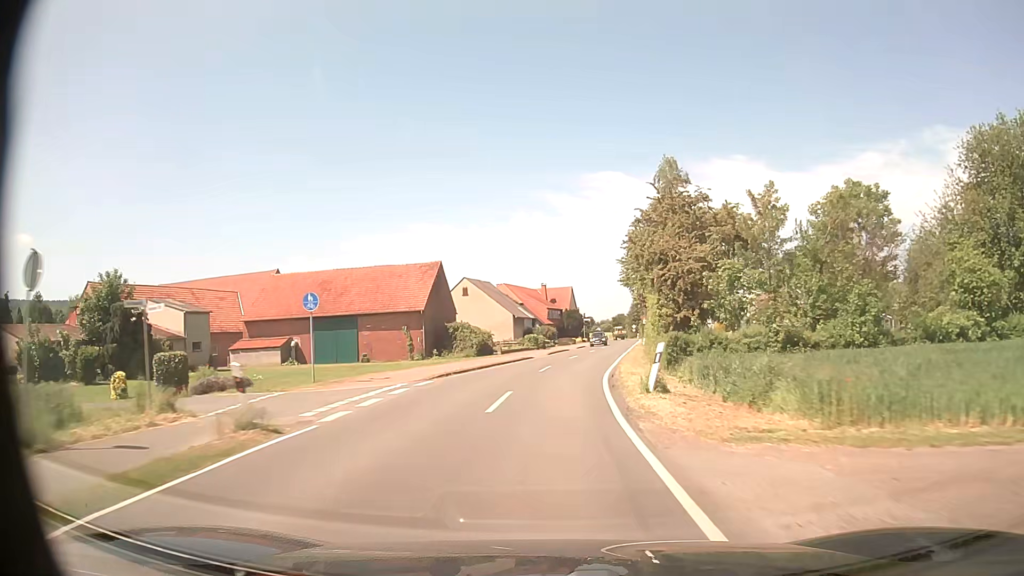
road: tertiary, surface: asphalt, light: Day
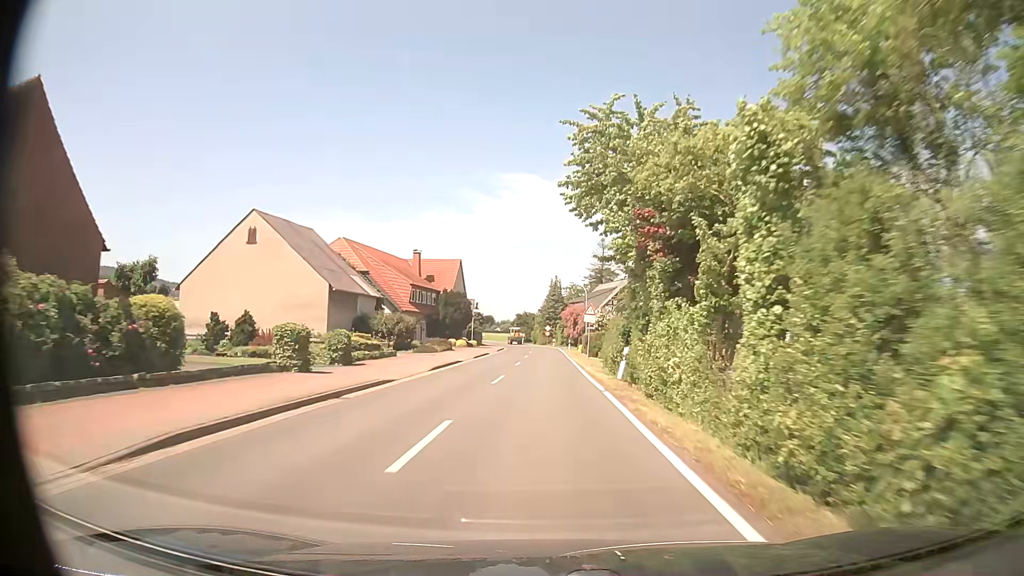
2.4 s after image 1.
(+3.4, +43.1) m; +8°
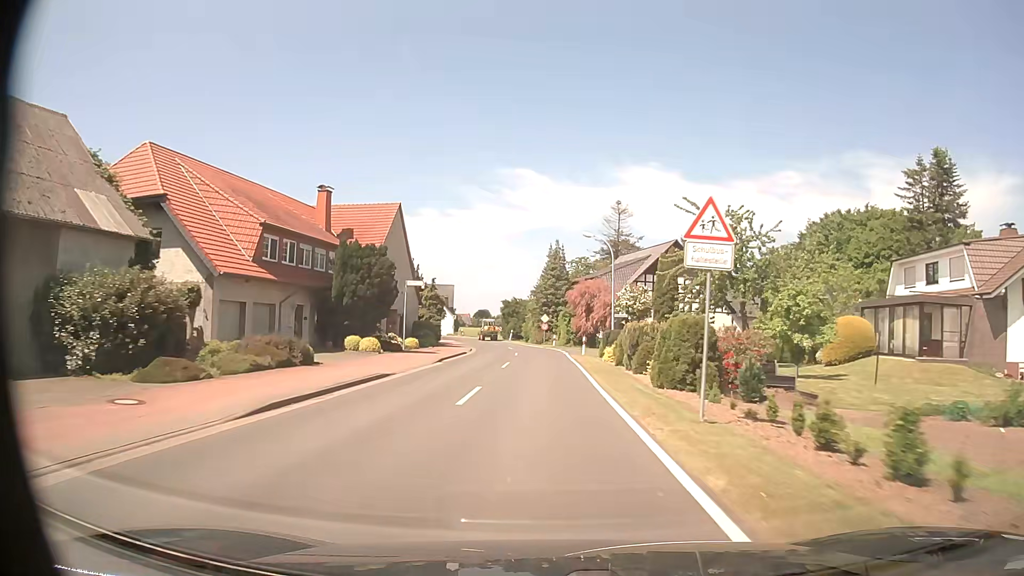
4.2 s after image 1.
(+0.3, +32.4) m; 0°
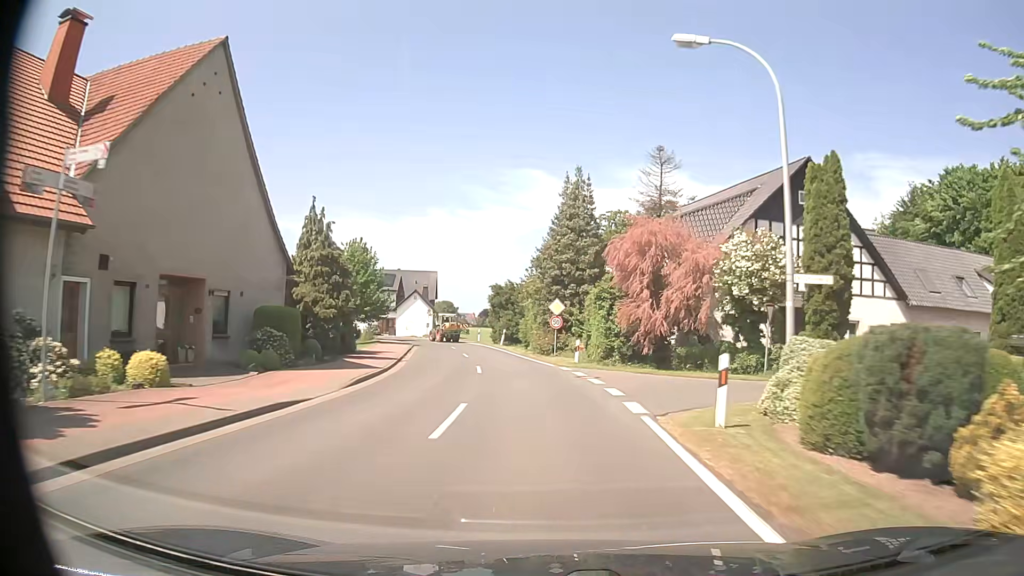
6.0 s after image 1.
(0.0, +29.3) m; 0°
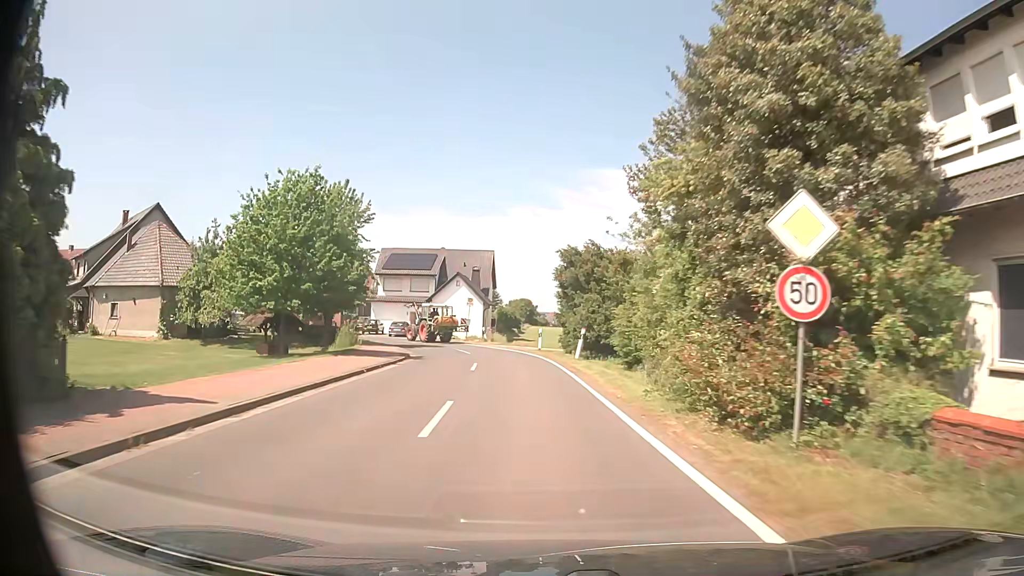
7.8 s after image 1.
(-1.3, +25.7) m; -7°
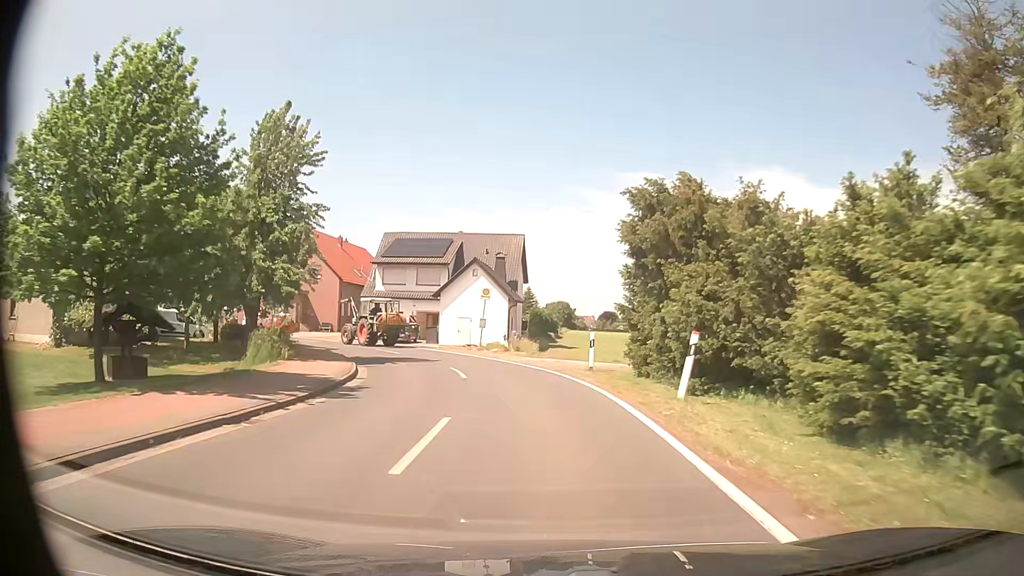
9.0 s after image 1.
(-0.6, +14.9) m; -4°
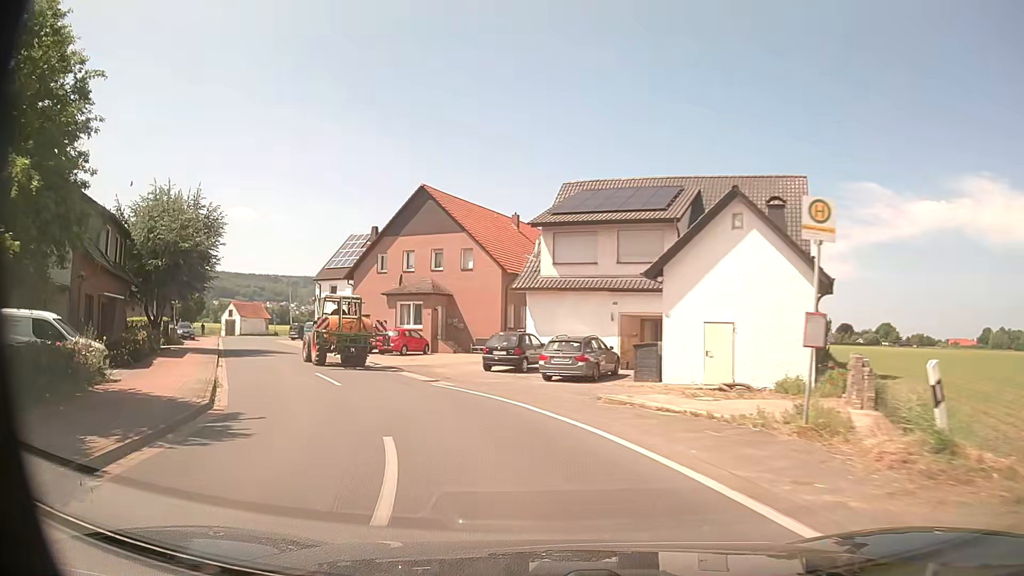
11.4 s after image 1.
(-3.0, +25.6) m; -19°
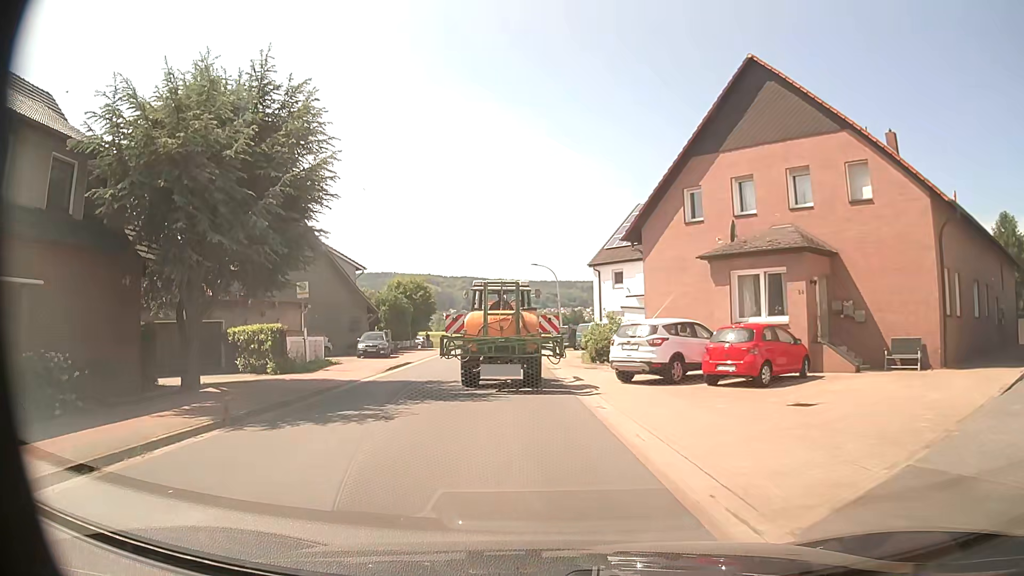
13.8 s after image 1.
(-5.3, +21.1) m; -26°
(0, +10) (-1, +20) (-1, +30) (-2, +40) (-2, +50) (0, +60) (+5, +68) (+12, +75) (+20, +82) (+27, +88) m
